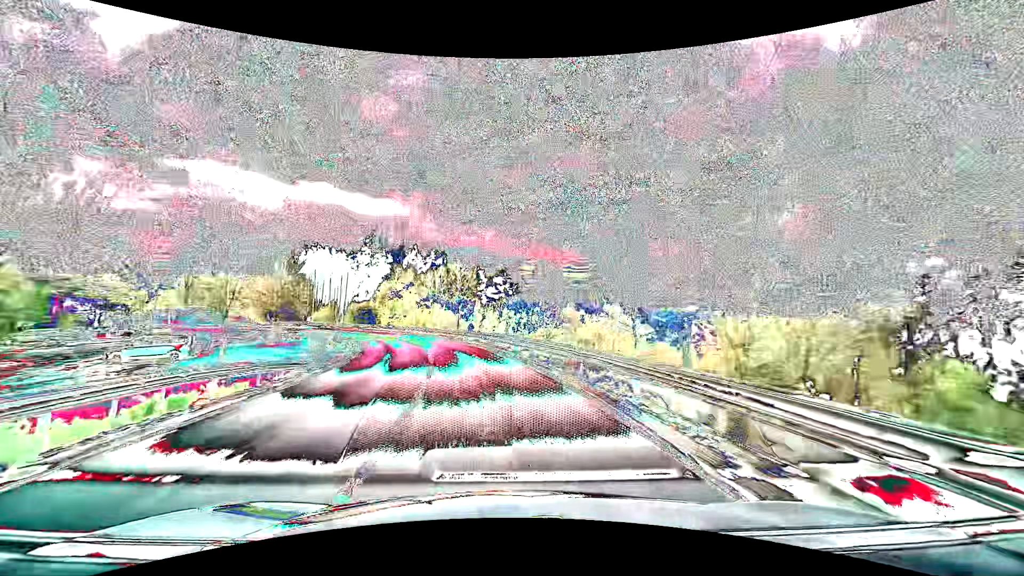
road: primary_link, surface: asphalt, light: Day
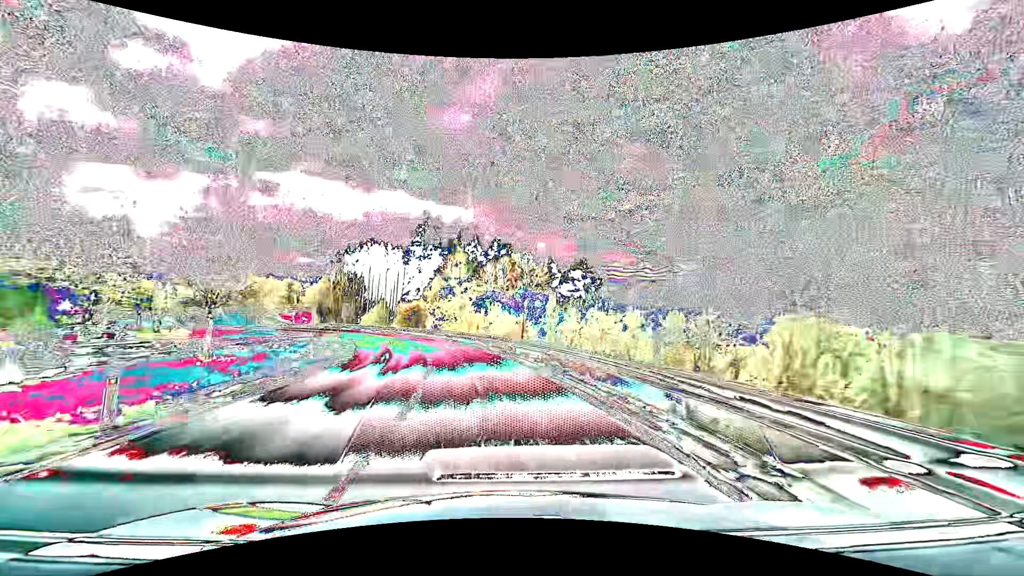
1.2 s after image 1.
(-1.4, +18.4) m; -8°
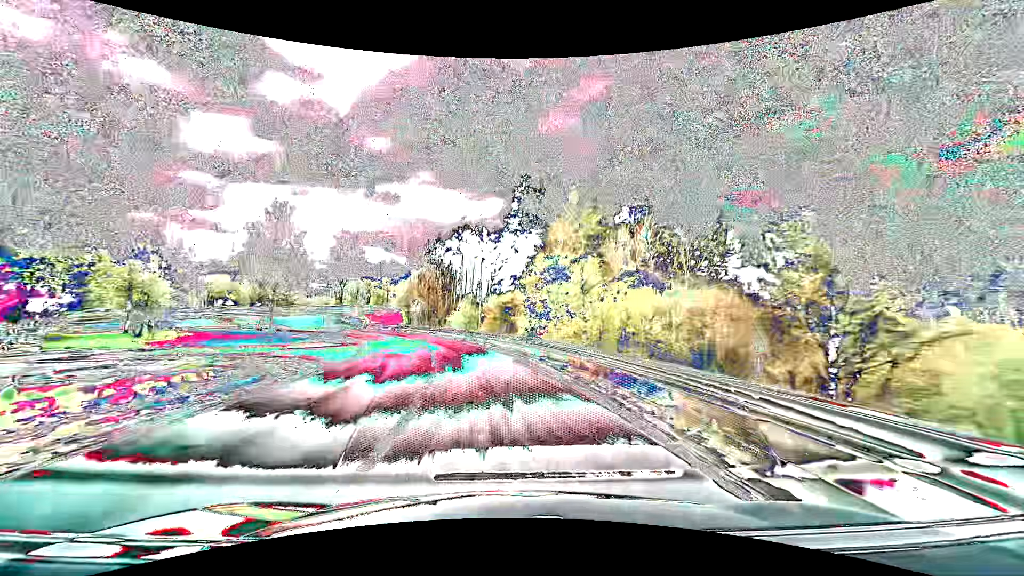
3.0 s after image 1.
(-2.8, +26.6) m; -12°
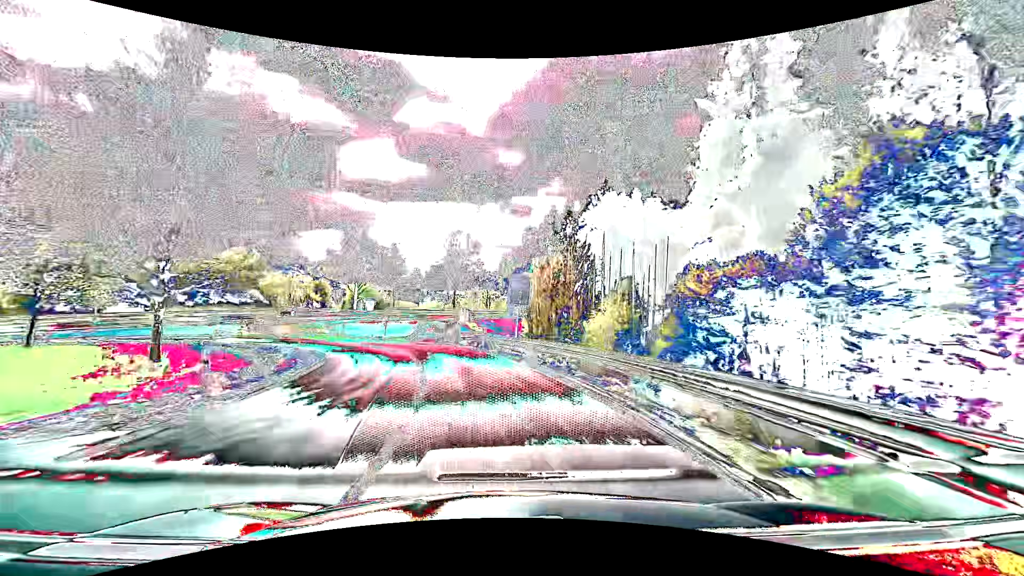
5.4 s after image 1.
(-4.2, +32.7) m; -15°
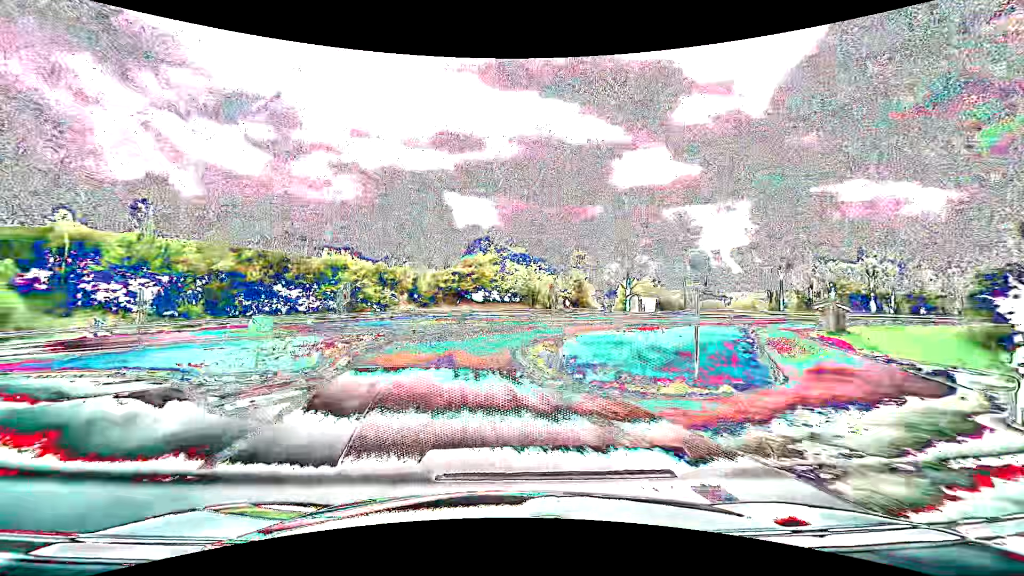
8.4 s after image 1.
(-8.1, +35.0) m; -31°
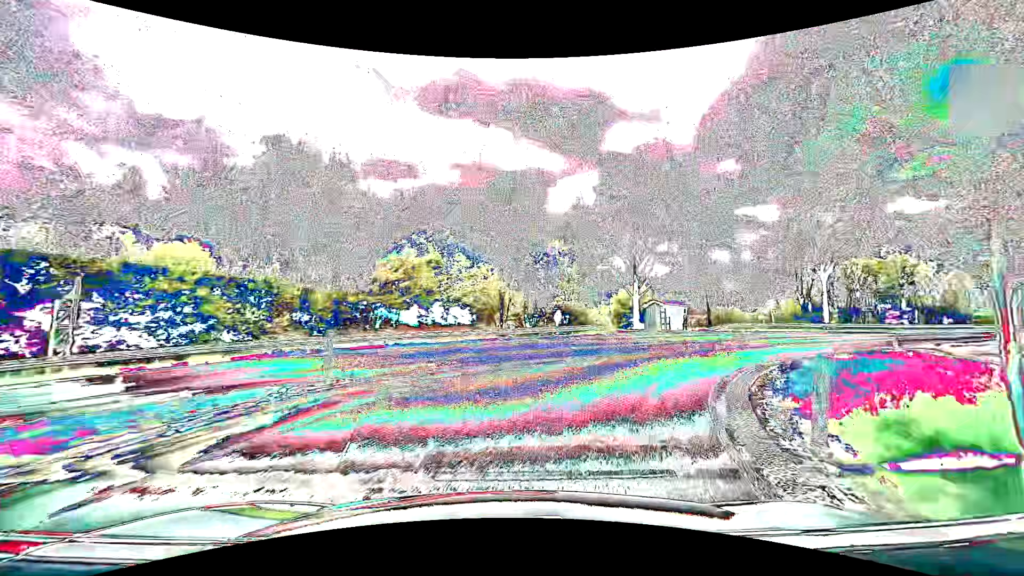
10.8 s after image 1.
(-1.7, +25.2) m; +5°
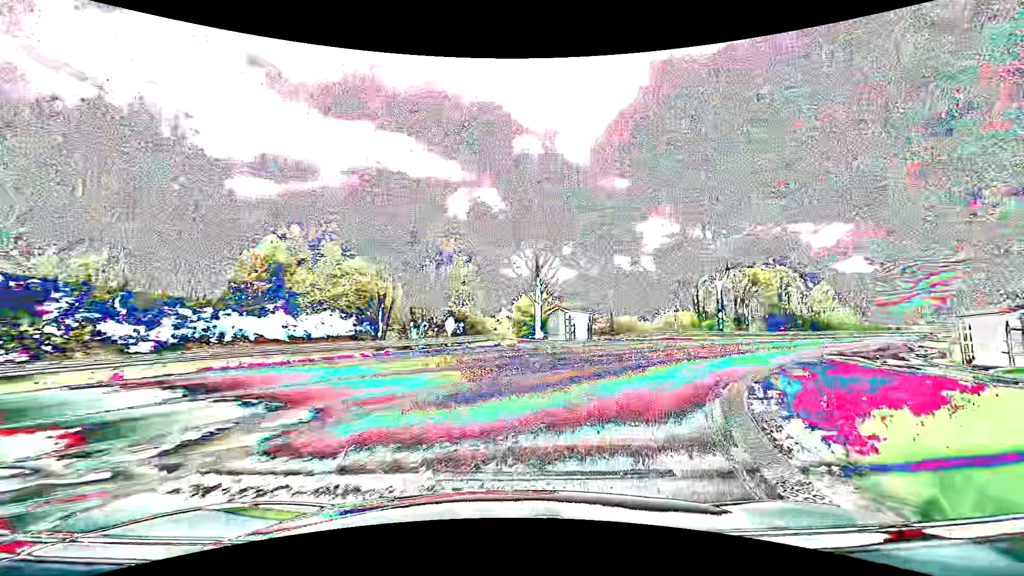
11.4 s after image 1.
(+0.6, +5.7) m; +12°
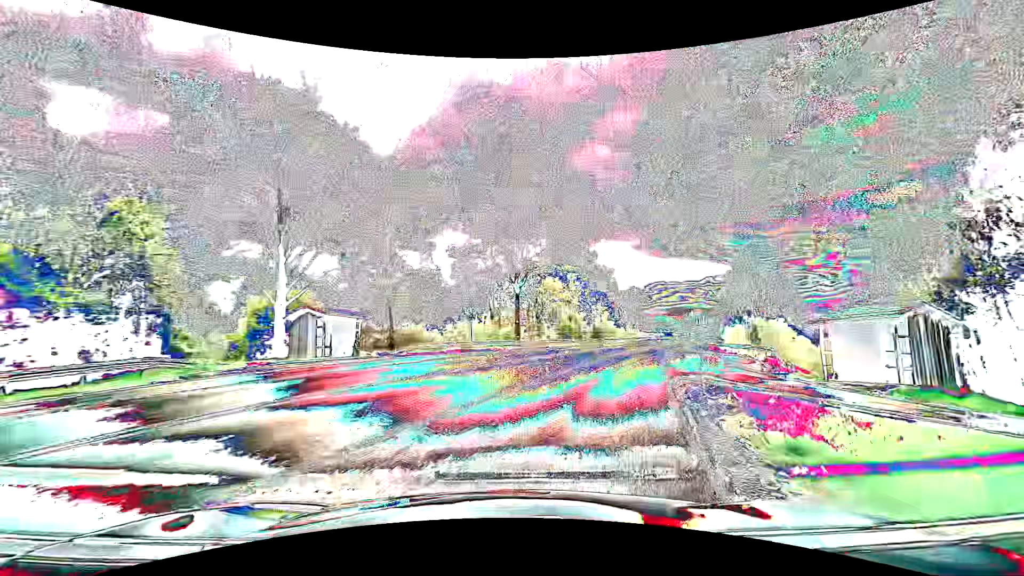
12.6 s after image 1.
(+2.4, +11.2) m; +24°
(+1, +10) (+4, +20) (+7, +29) (+10, +39) (+14, +48) (+17, +57) (+21, +66) (+25, +75) (+30, +84) (+34, +93) m
